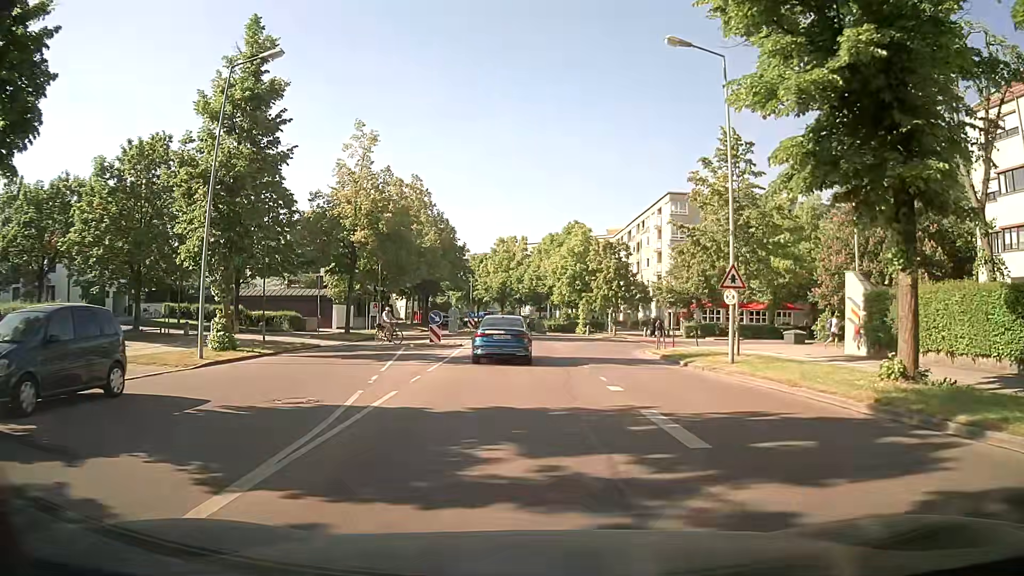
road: residential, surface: asphalt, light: Day
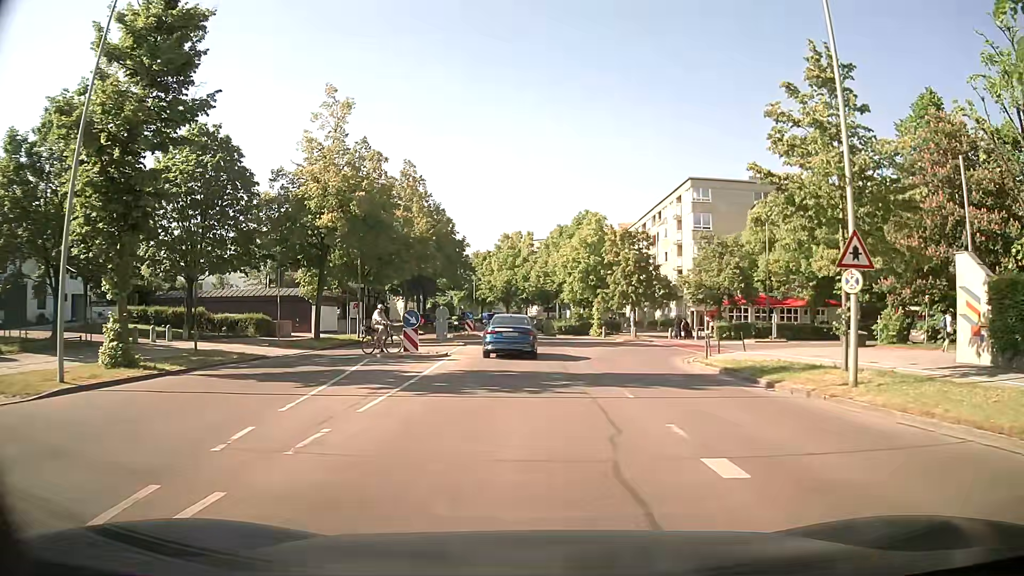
(+0.1, +7.3) m; 0°
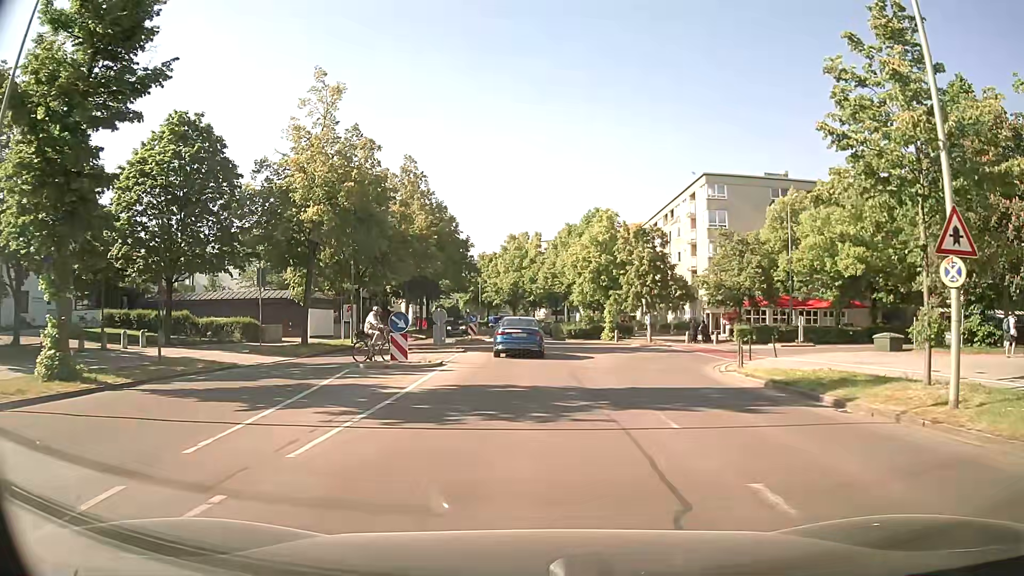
(0.0, +3.1) m; -1°
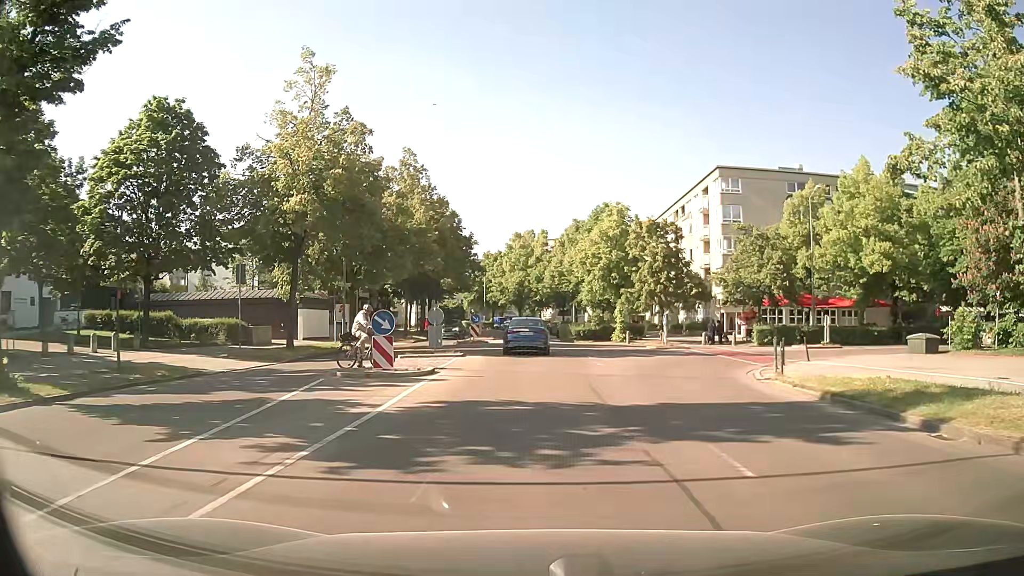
(0.0, +2.8) m; -1°
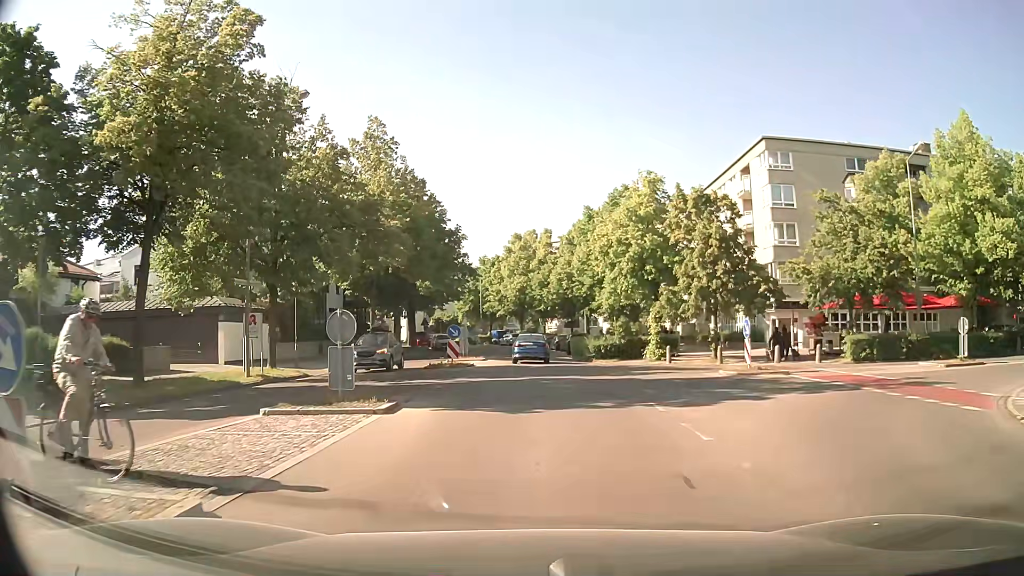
(+0.3, +12.9) m; +1°
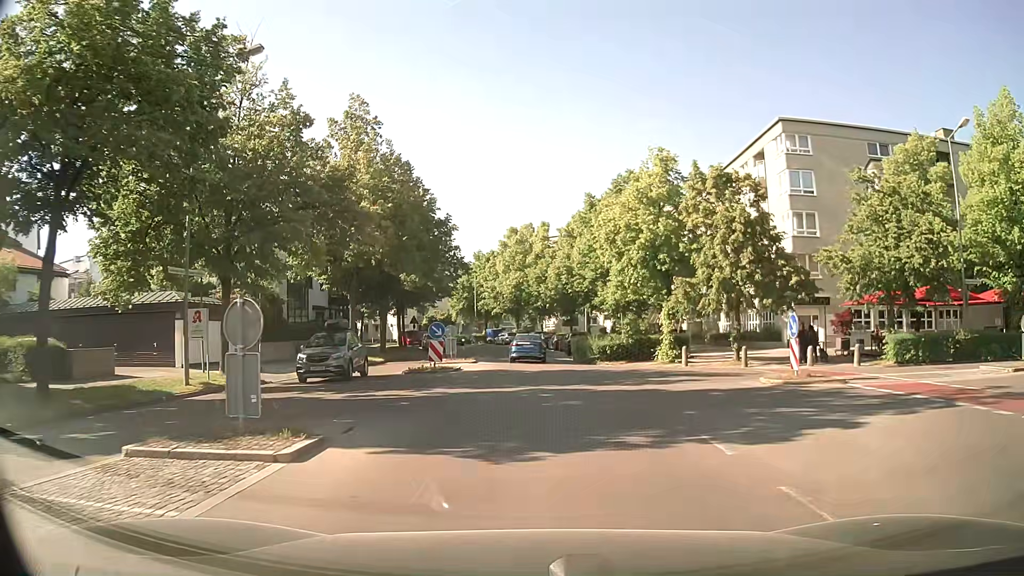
(0.0, +4.2) m; 0°
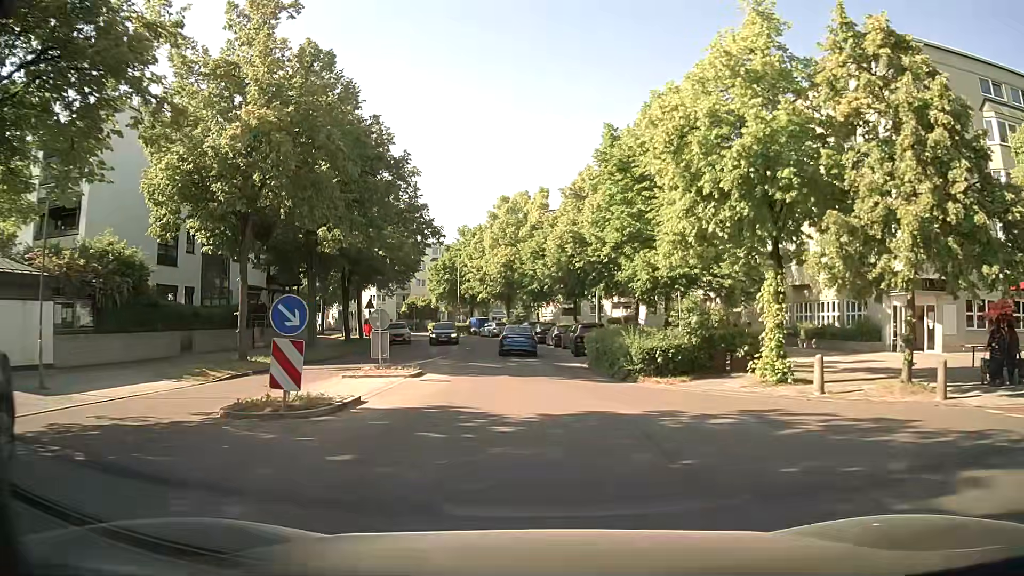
(+0.1, +14.6) m; 0°
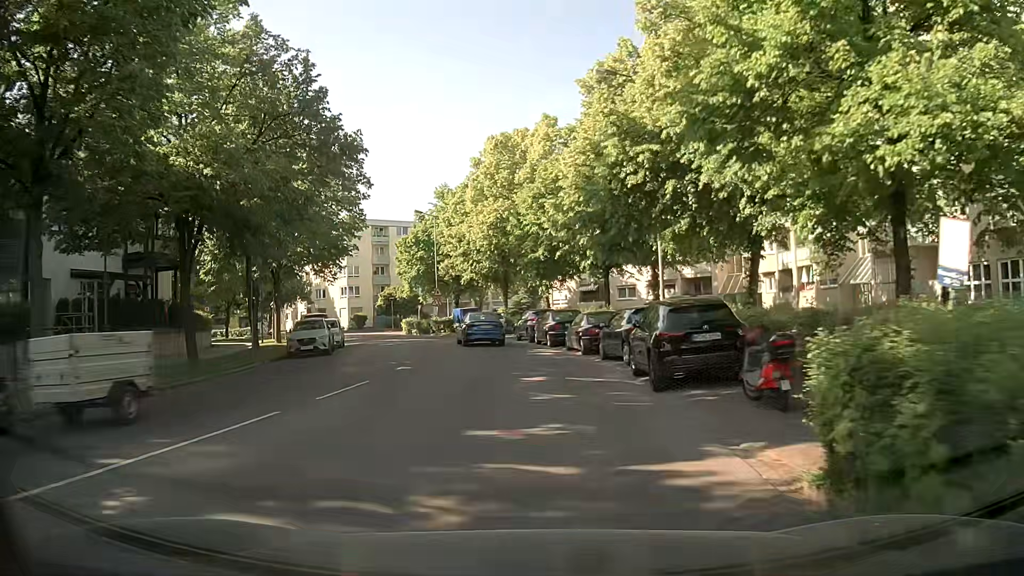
(+0.2, +20.3) m; -1°
(0, +10) (-1, +20) (-2, +30) (-5, +39) (-8, +49) (-13, +58) (-20, +65) (-28, +71) (-37, +74) (-47, +77) m
